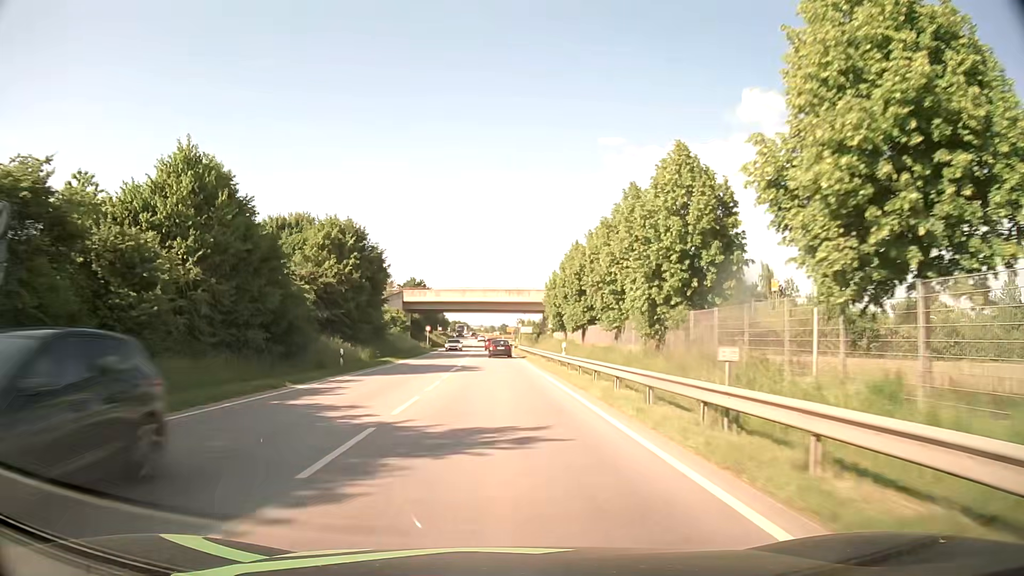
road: primary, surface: asphalt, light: Day
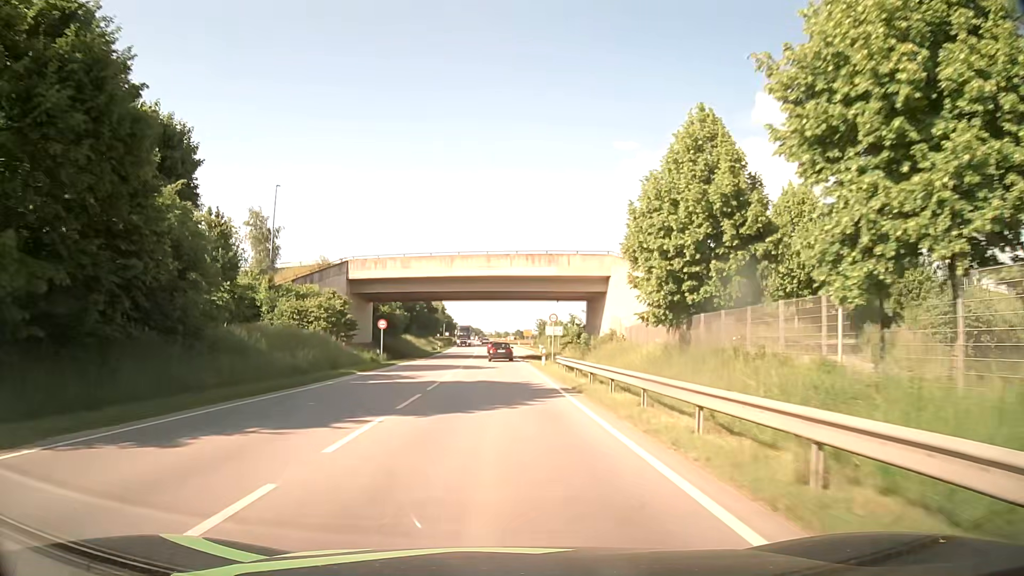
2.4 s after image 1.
(-0.4, +40.5) m; -1°
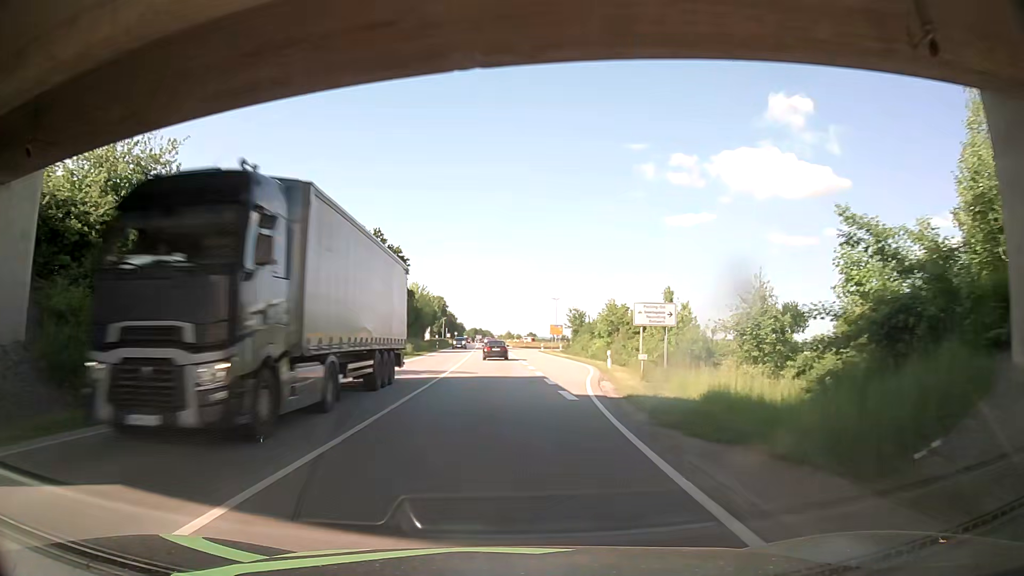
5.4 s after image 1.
(-0.3, +52.7) m; -1°
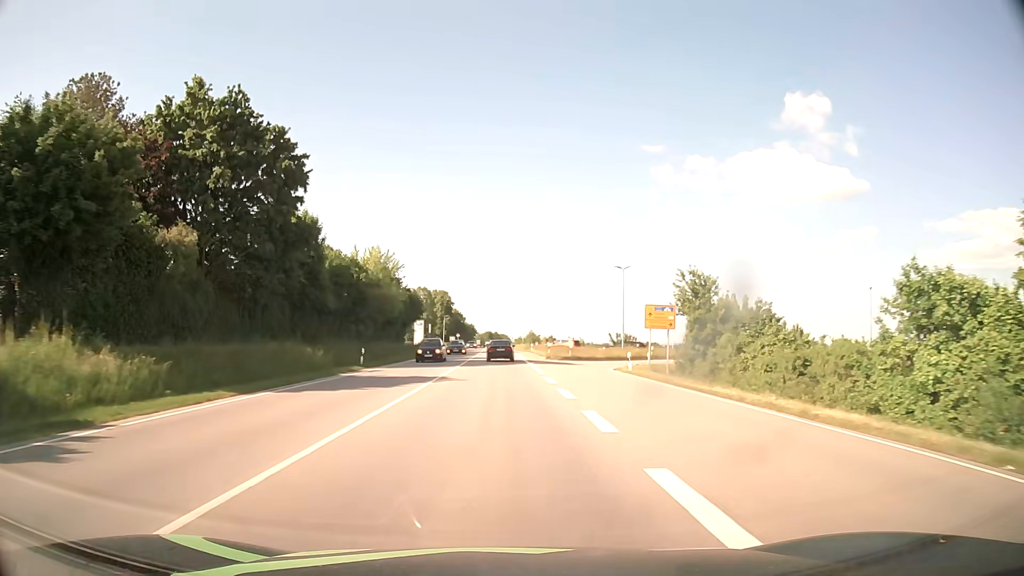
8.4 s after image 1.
(-0.4, +54.1) m; -1°
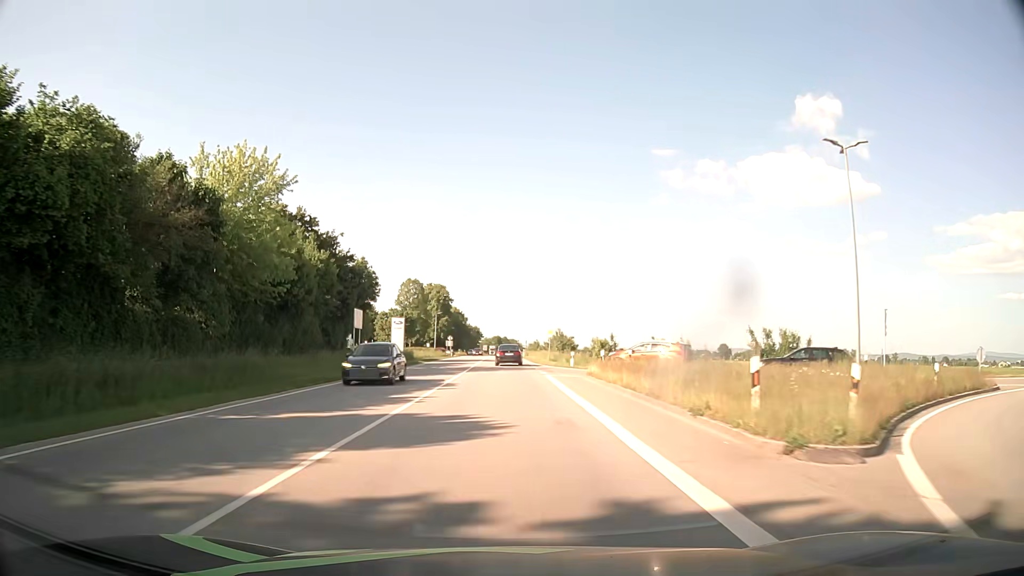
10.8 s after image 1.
(-0.3, +42.7) m; -1°
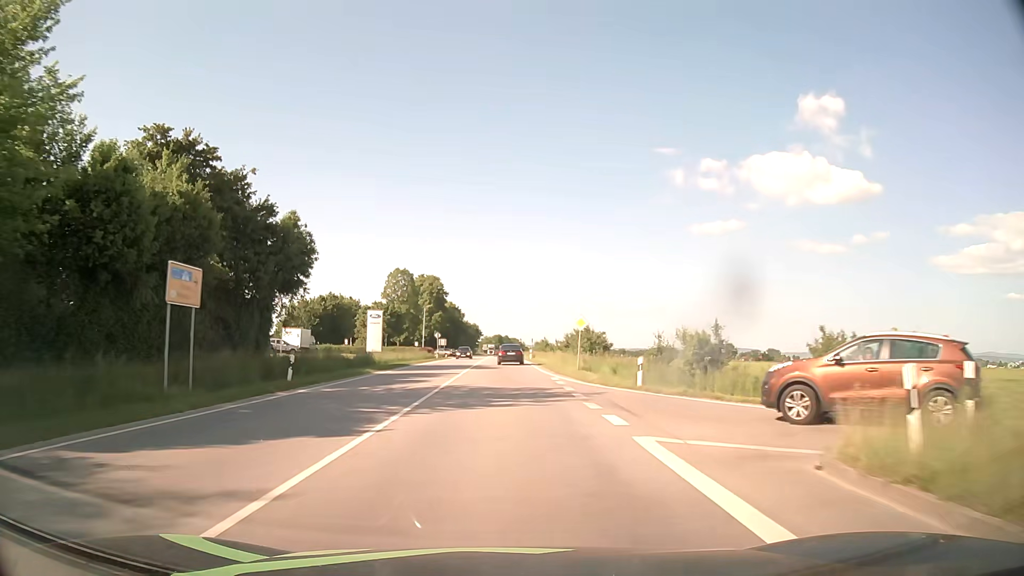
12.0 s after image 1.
(0.0, +21.3) m; 0°
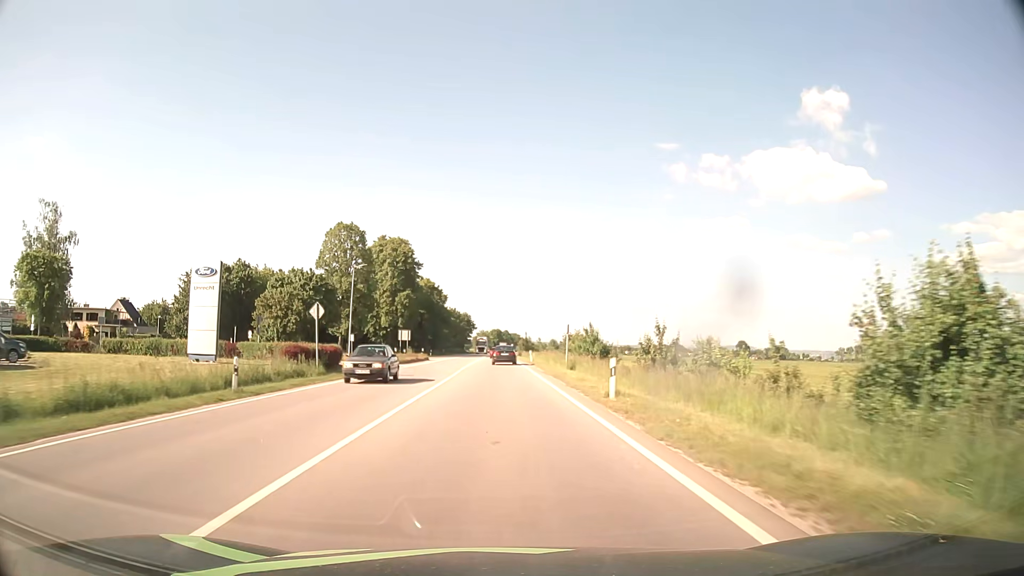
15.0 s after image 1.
(-0.1, +54.2) m; 0°
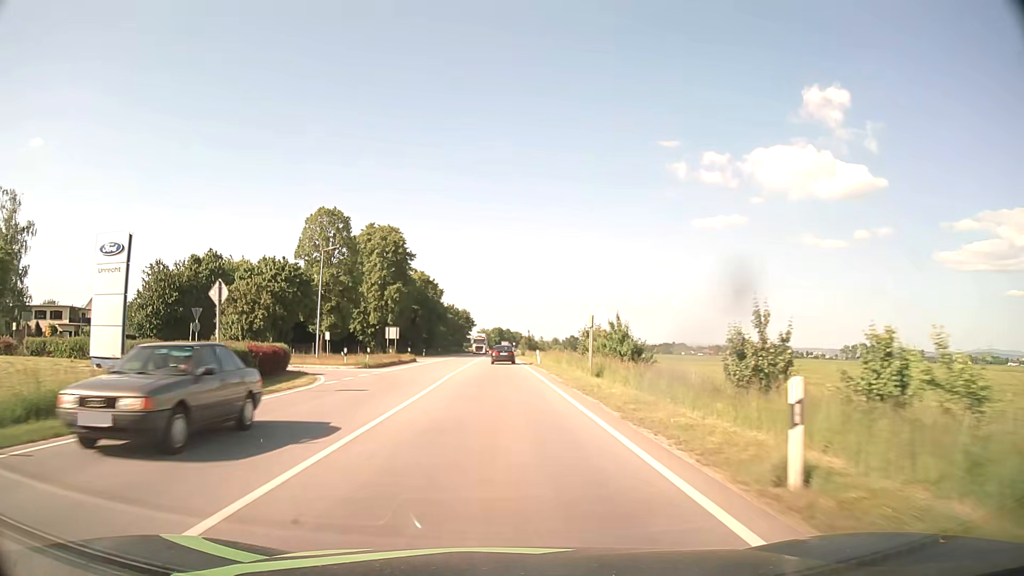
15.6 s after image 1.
(0.0, +10.9) m; 0°
(0, +10) (0, +20) (0, +30) (0, +40) (0, +50) (-1, +60) (-1, +70) (-1, +80) (-1, +90) (-1, +100) m
